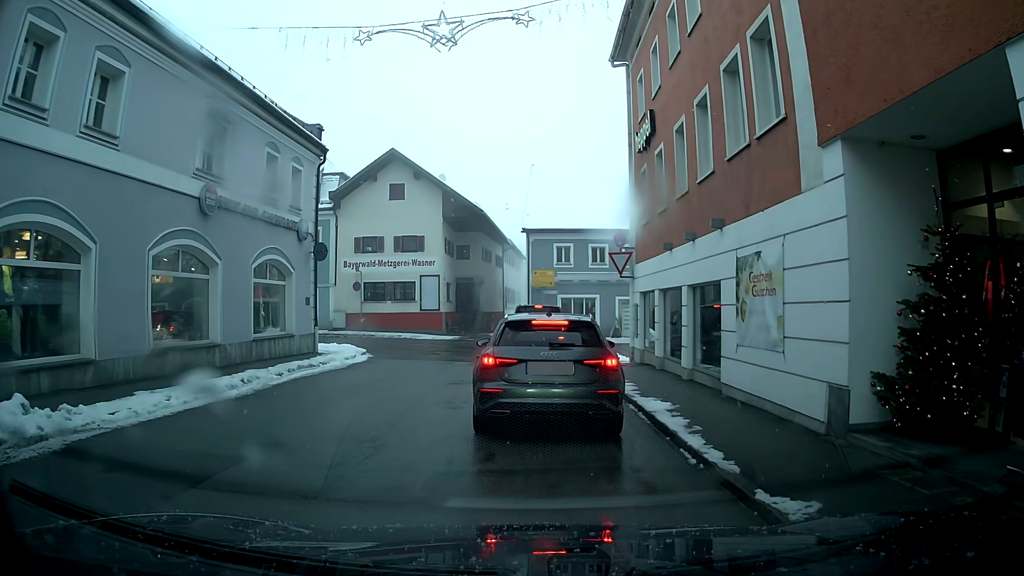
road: secondary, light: Day
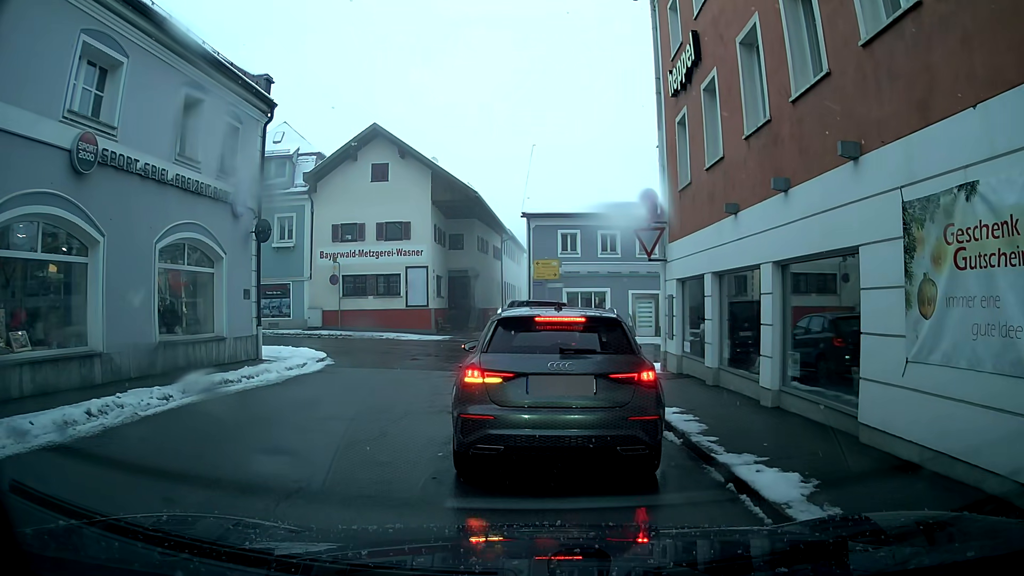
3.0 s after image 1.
(-0.1, +4.8) m; -1°
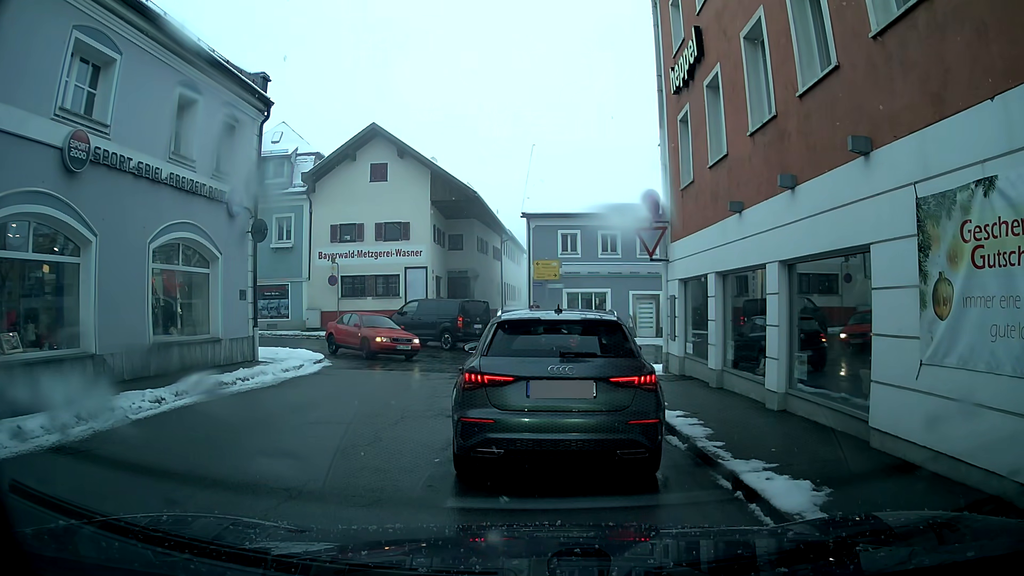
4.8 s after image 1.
(0.0, +0.3) m; 0°
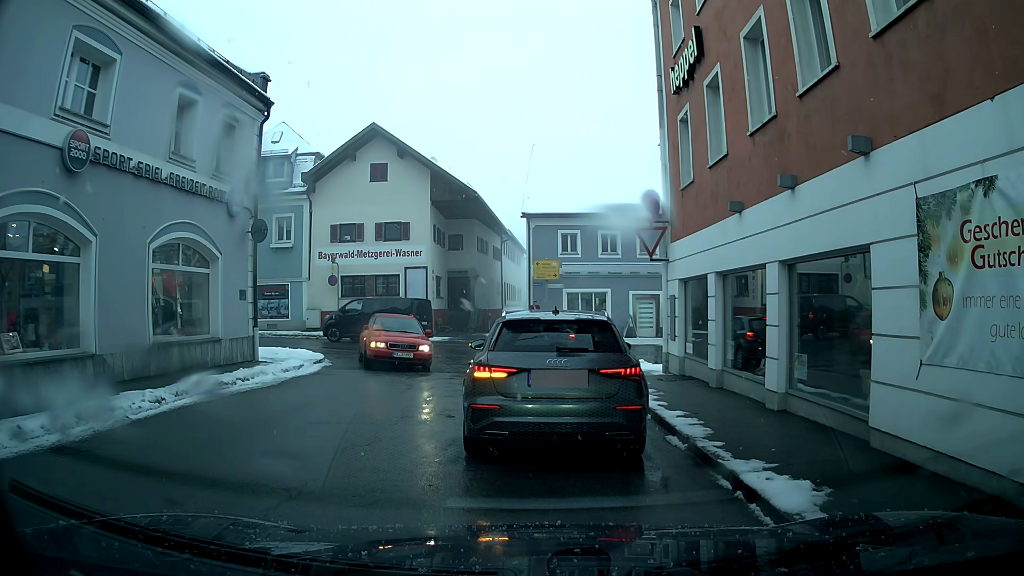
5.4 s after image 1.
(0.0, 0.0) m; 0°
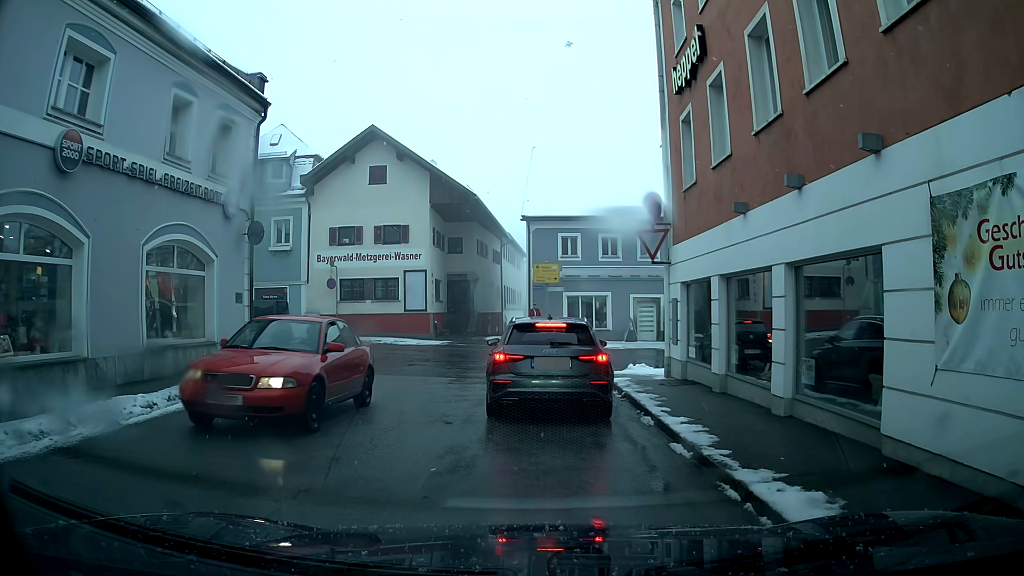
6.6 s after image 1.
(0.0, +0.2) m; 0°
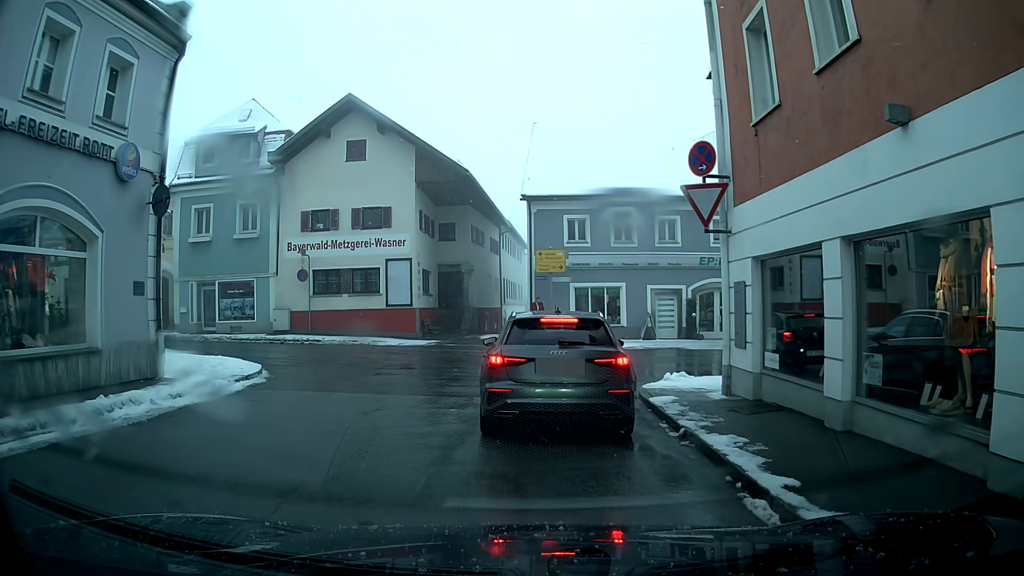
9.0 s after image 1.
(+0.1, +4.8) m; +1°
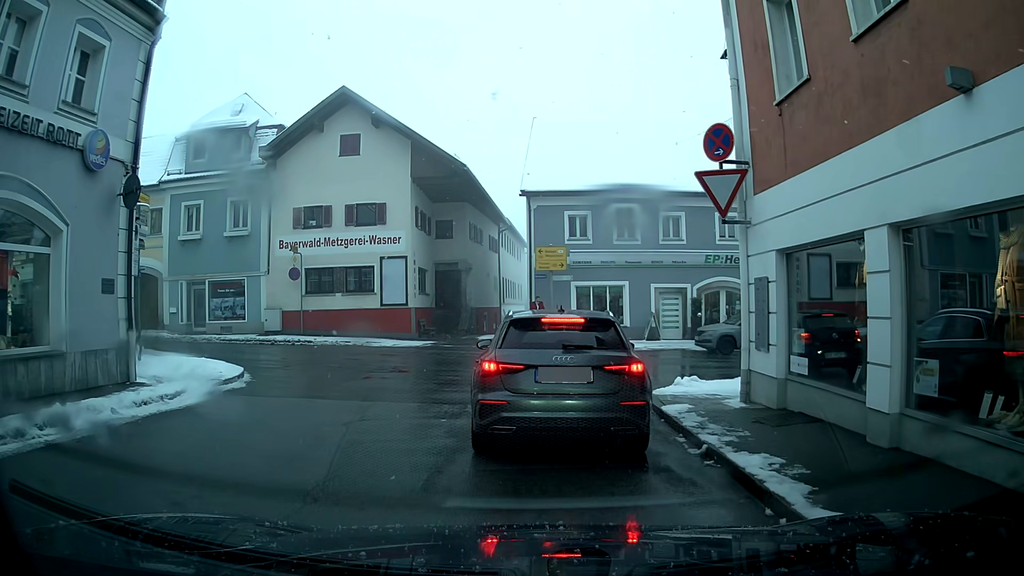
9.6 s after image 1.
(0.0, +1.0) m; +1°
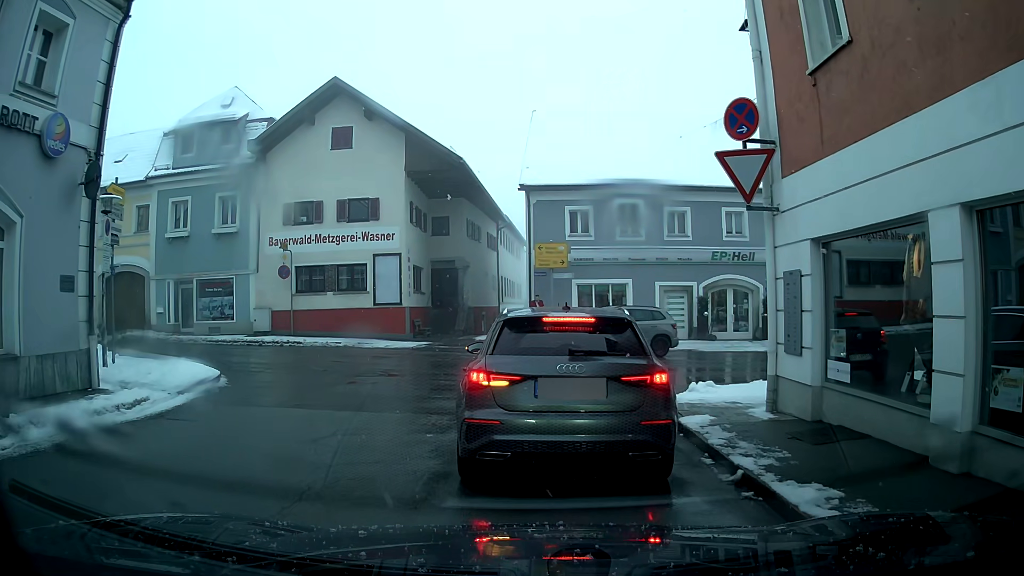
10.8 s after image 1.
(0.0, +1.1) m; 0°
(0, +10) (+4, +18) (+14, +20) (+24, +20) (+34, +20) (+44, +20) (+54, +20) (+64, +21) (+74, +21) (+84, +22) m
